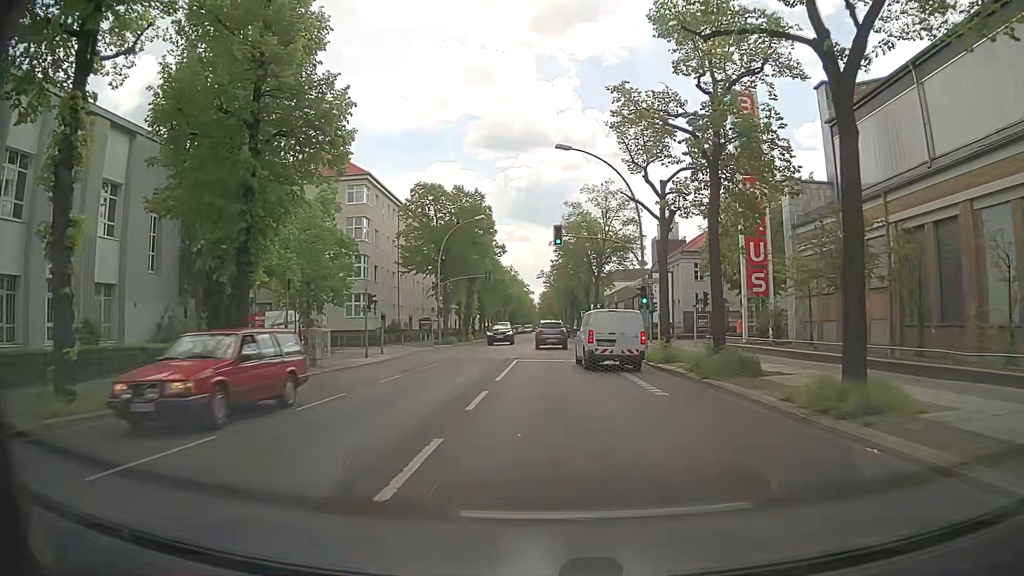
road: tertiary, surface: asphalt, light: Day
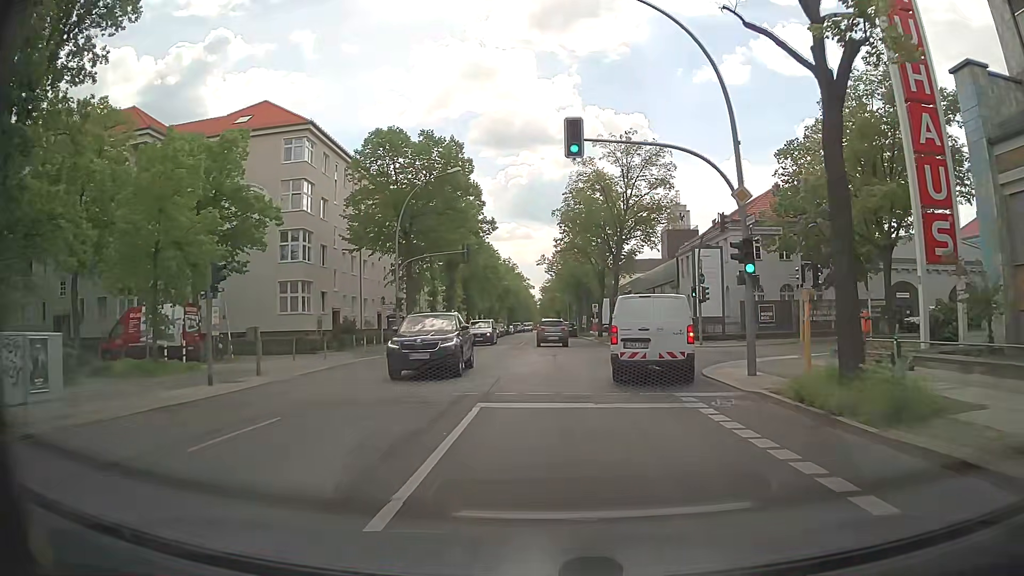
(-0.2, +16.5) m; -1°
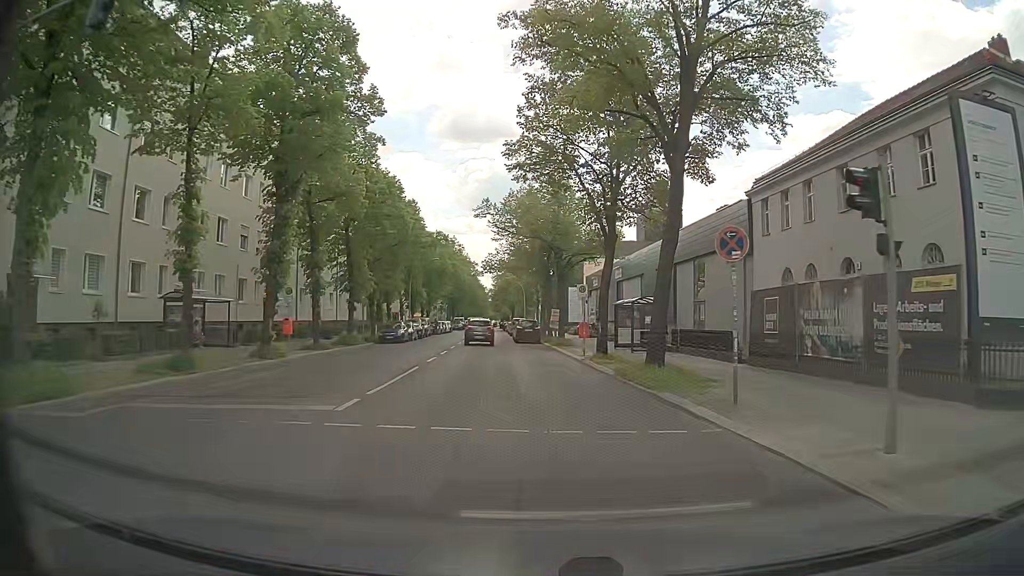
(+1.0, +31.9) m; +4°
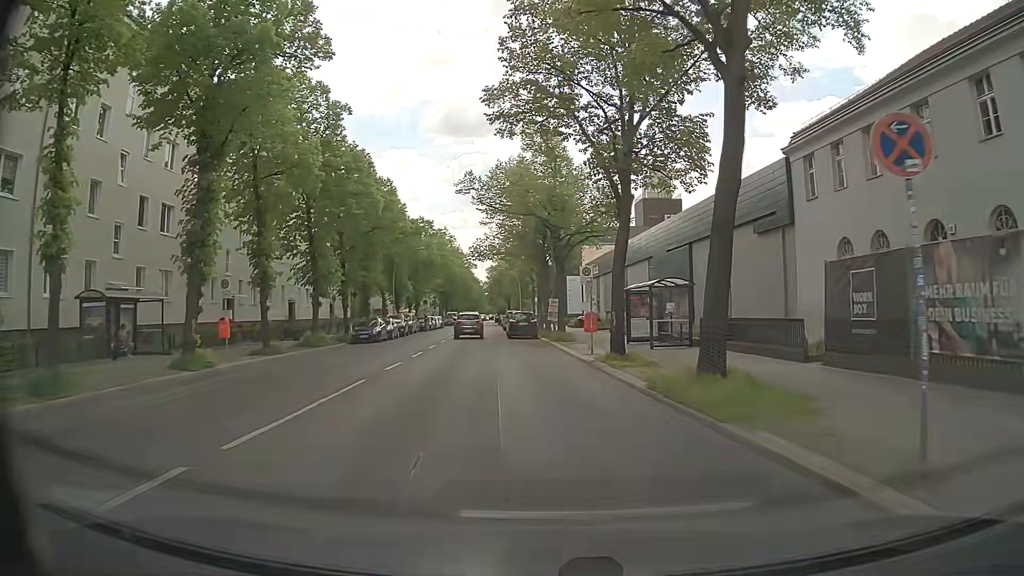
(0.0, +6.0) m; 0°
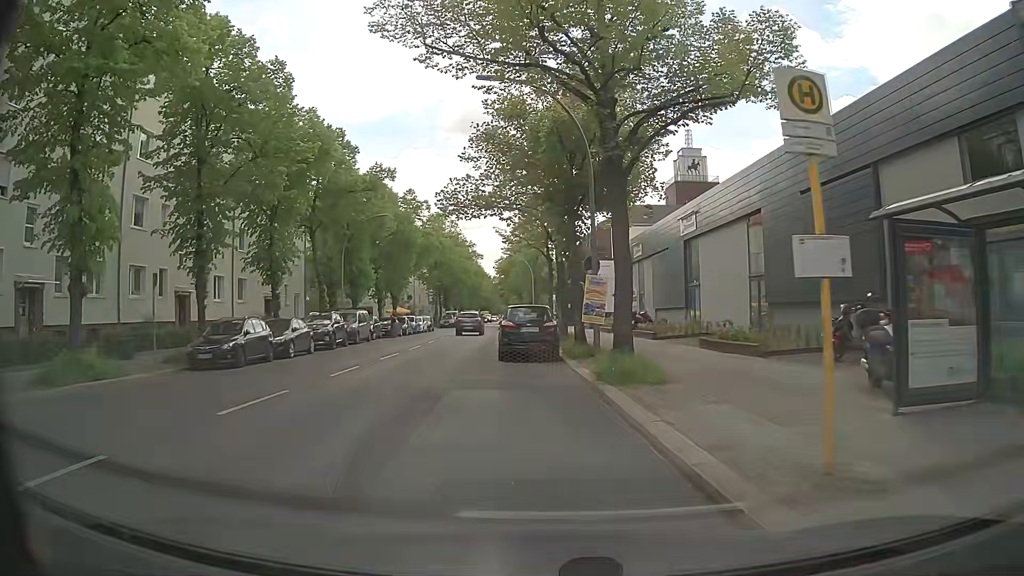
(-0.4, +20.6) m; -2°
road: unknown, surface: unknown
